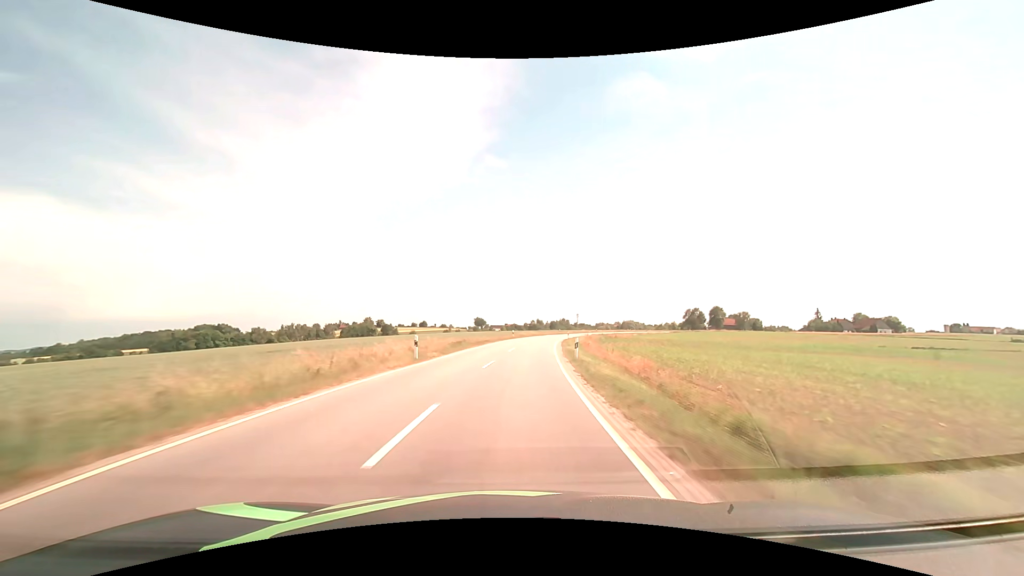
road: tertiary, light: Day
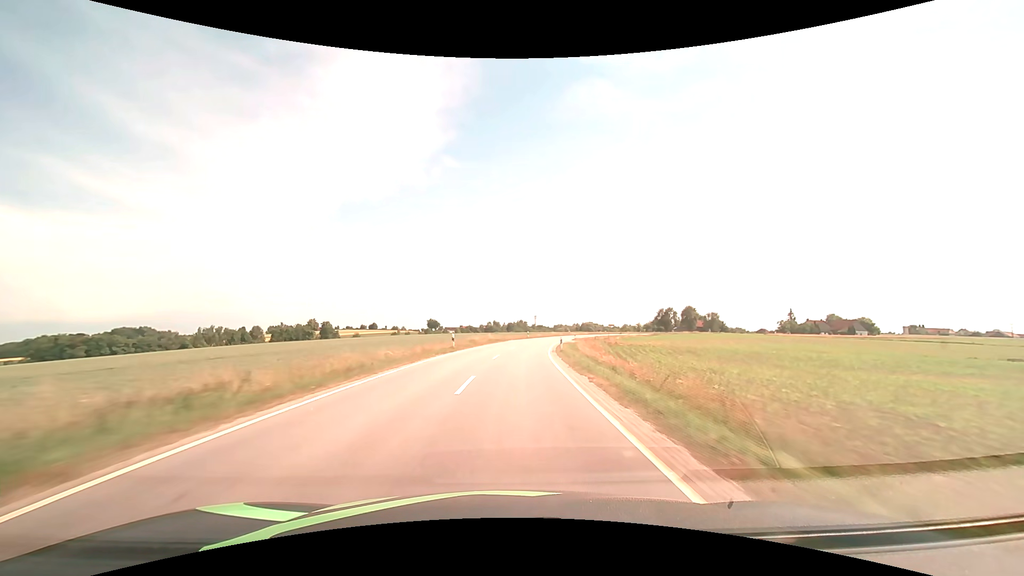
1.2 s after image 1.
(+1.4, +31.0) m; +5°
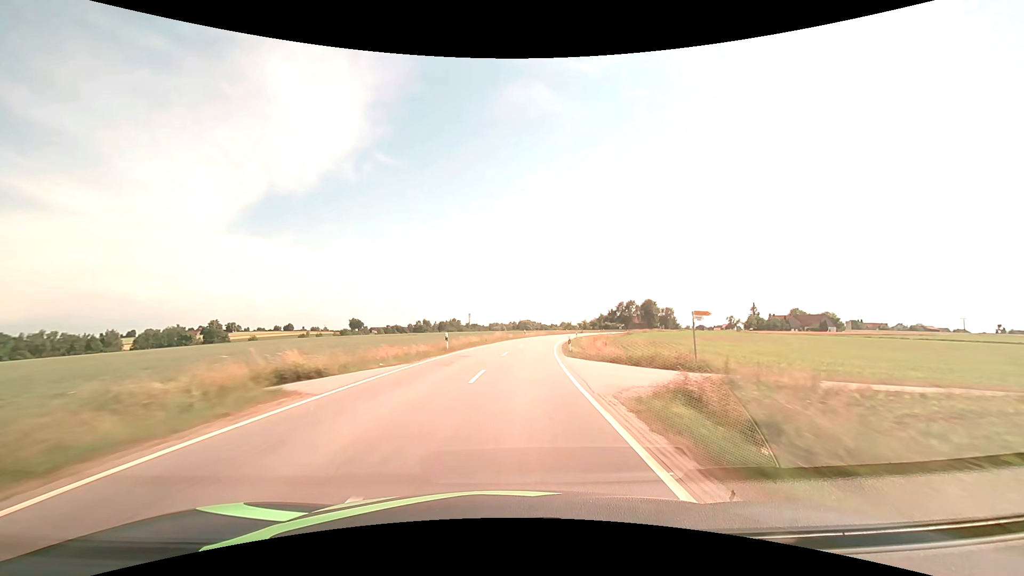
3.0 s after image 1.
(+3.1, +46.4) m; +8°
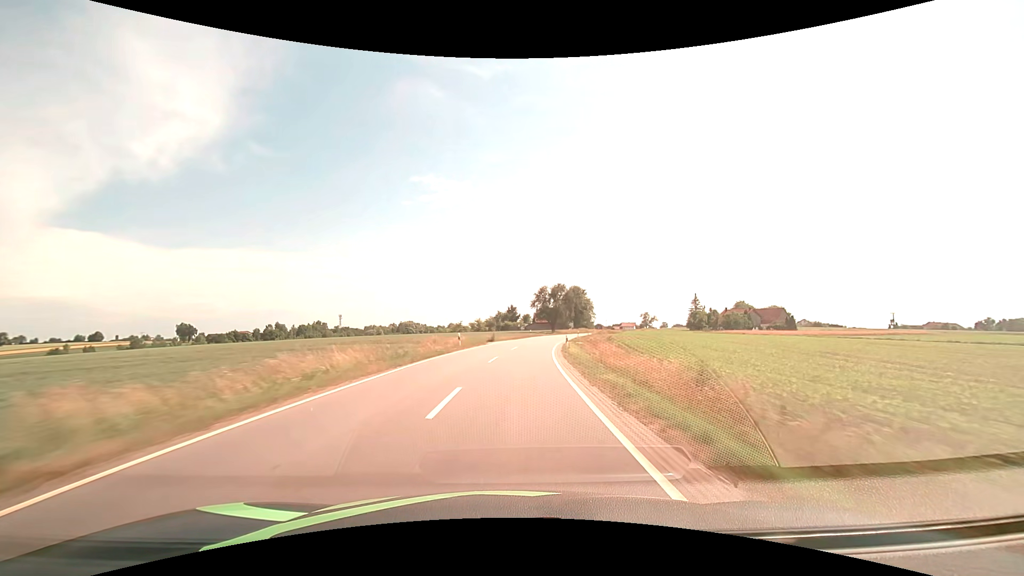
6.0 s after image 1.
(+8.9, +76.8) m; +13°
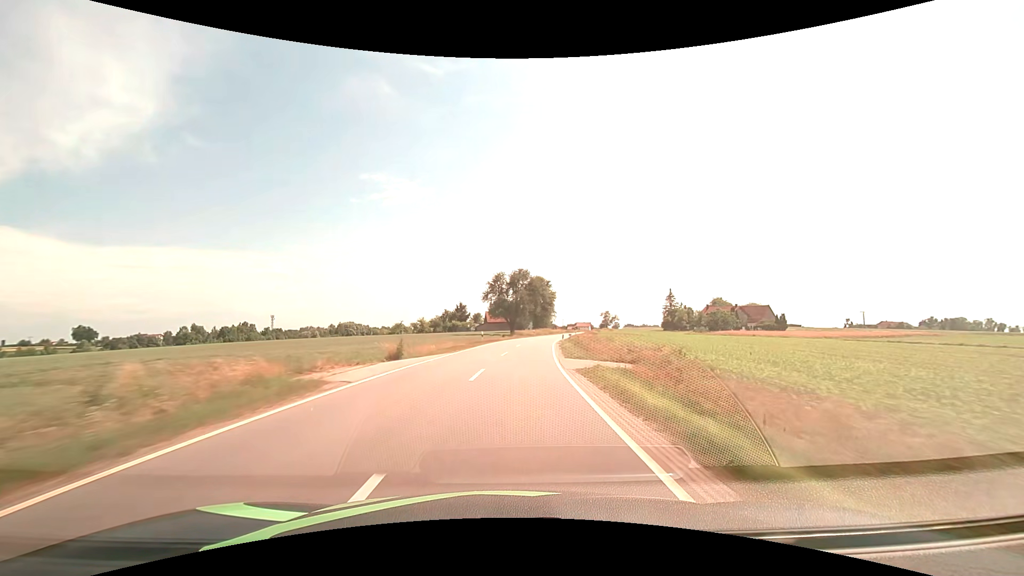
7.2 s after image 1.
(+1.4, +30.9) m; +6°
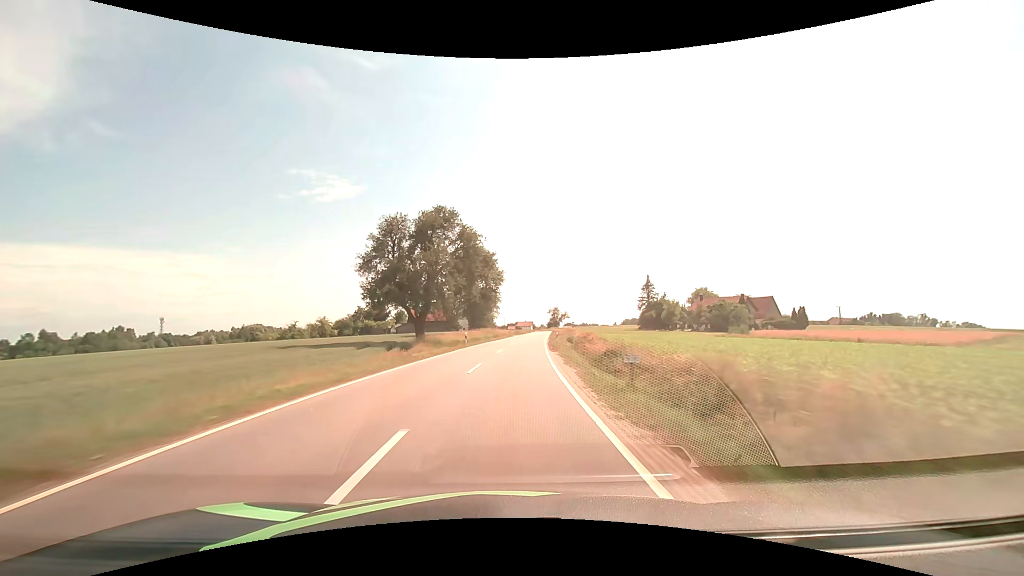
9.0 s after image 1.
(+3.0, +46.3) m; +7°
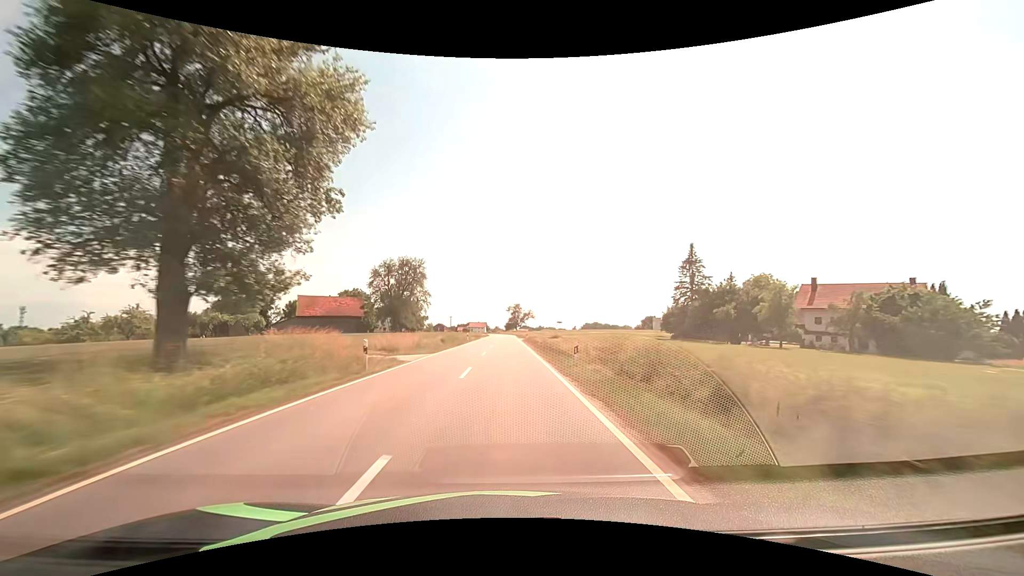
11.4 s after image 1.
(+3.4, +61.9) m; +5°
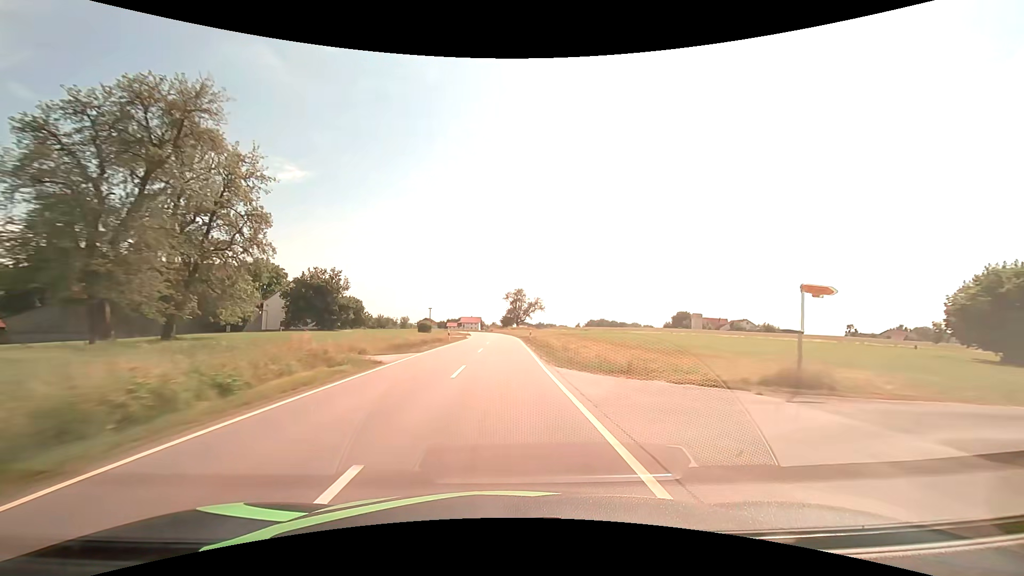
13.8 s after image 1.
(+0.1, +61.1) m; 0°
